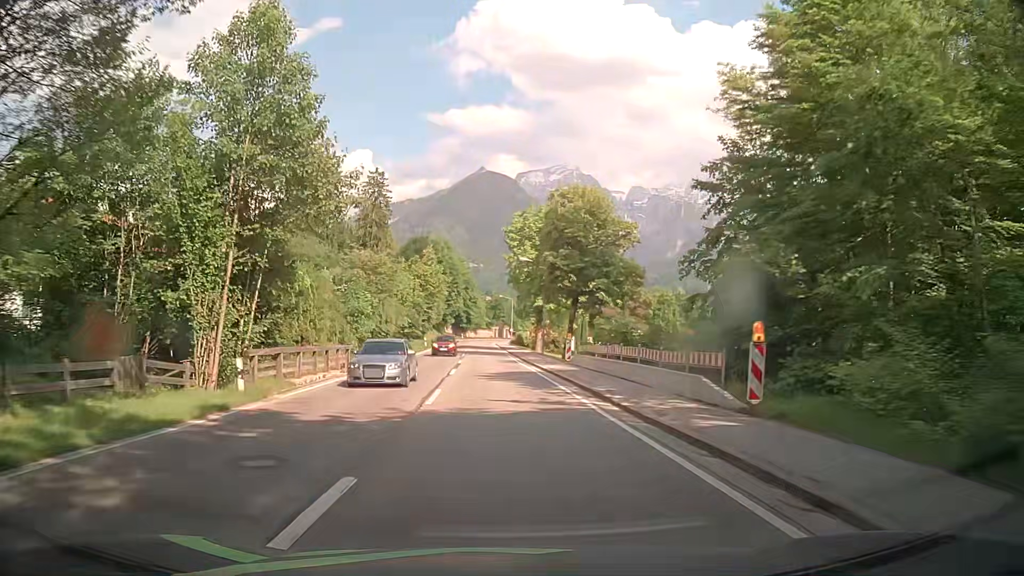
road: secondary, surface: asphalt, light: Day
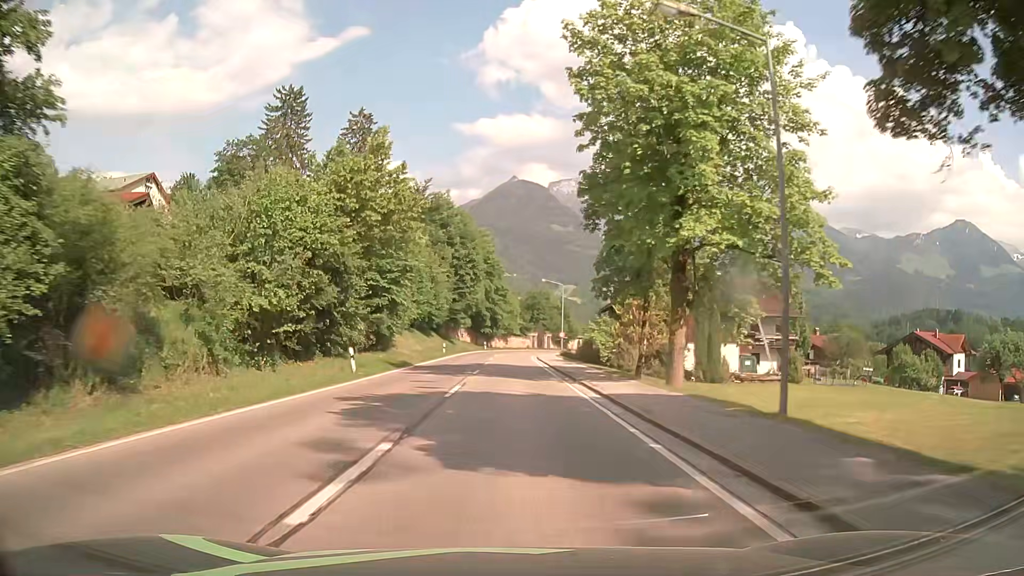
(-1.4, +45.6) m; -3°
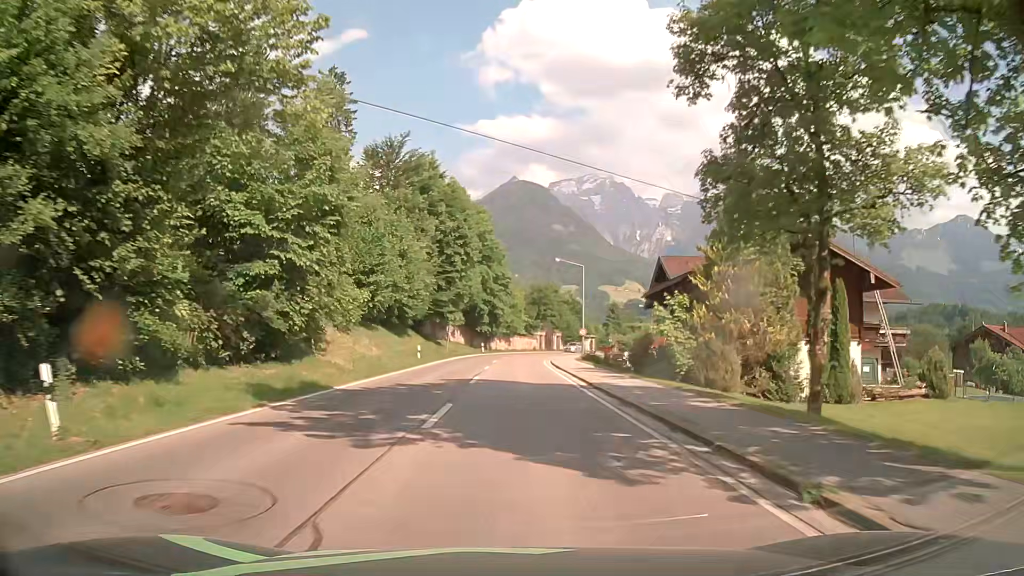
(0.0, +18.2) m; 0°
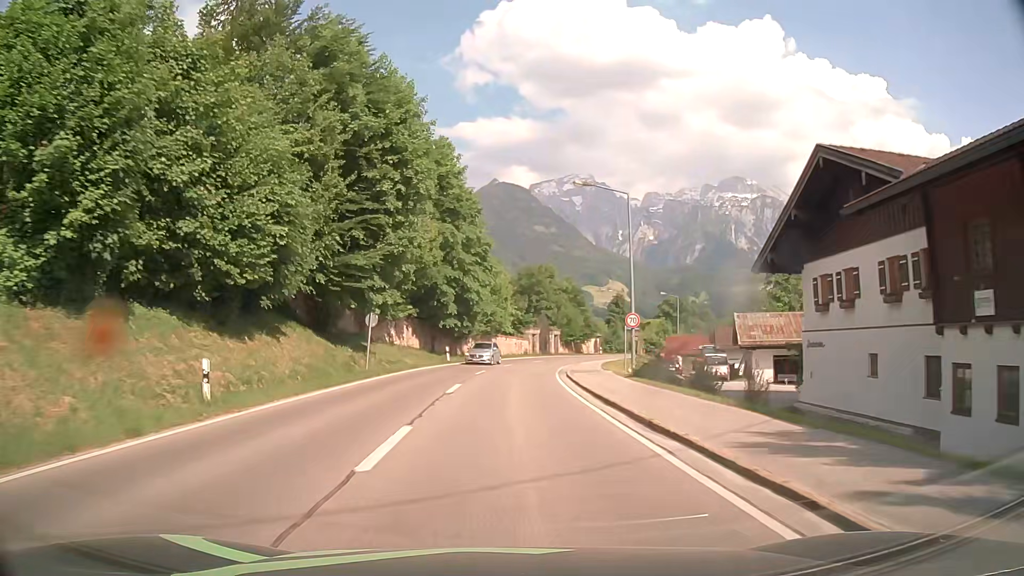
(+0.4, +27.3) m; +2°
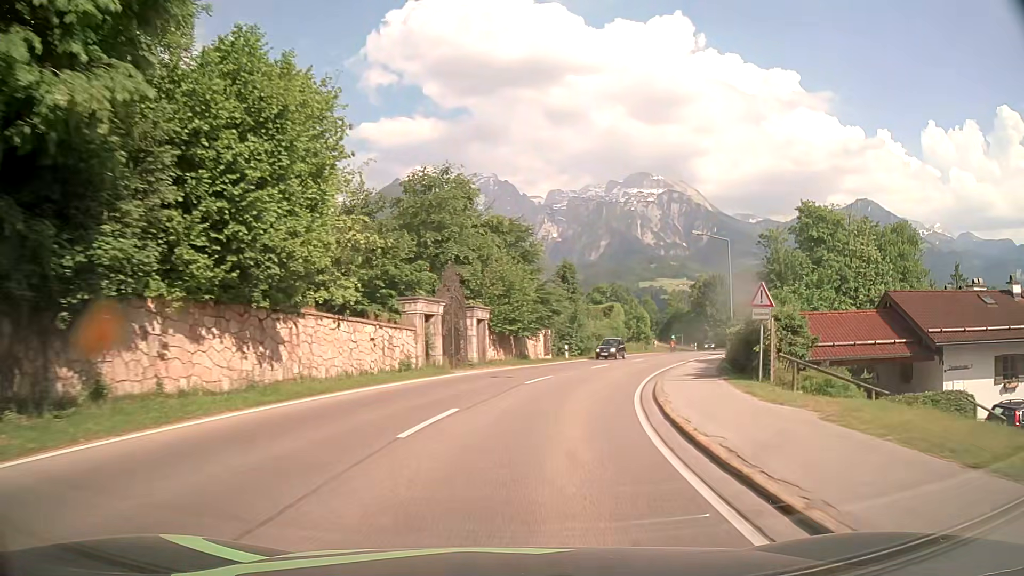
(+2.0, +45.5) m; +8°
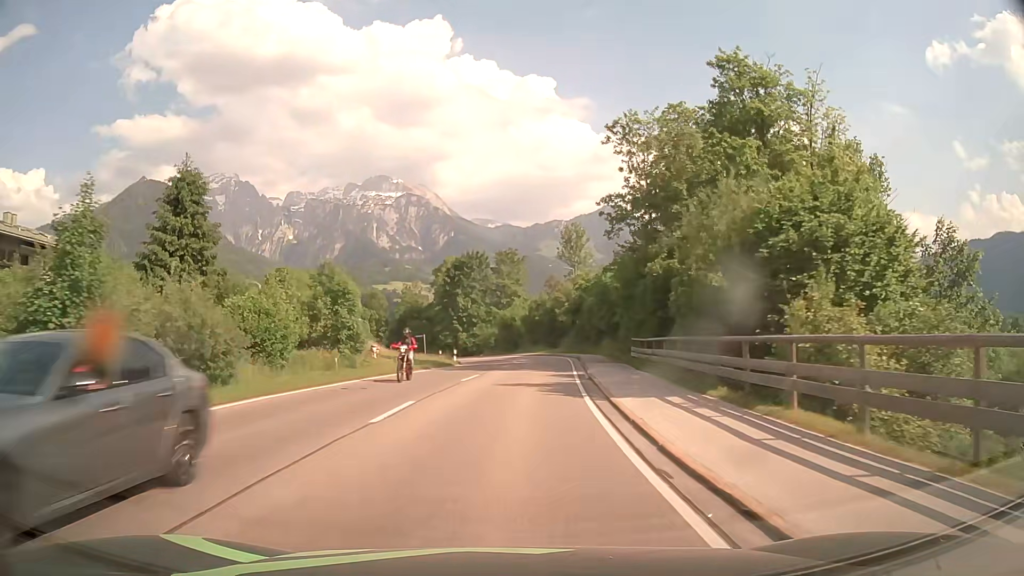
(+10.0, +44.0) m; +22°
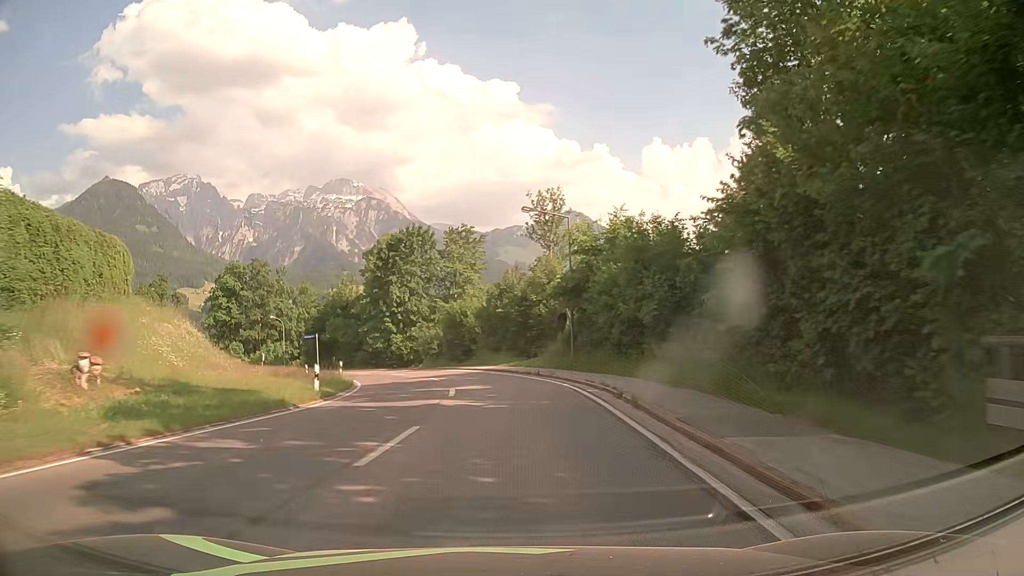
(+1.1, +27.5) m; +4°
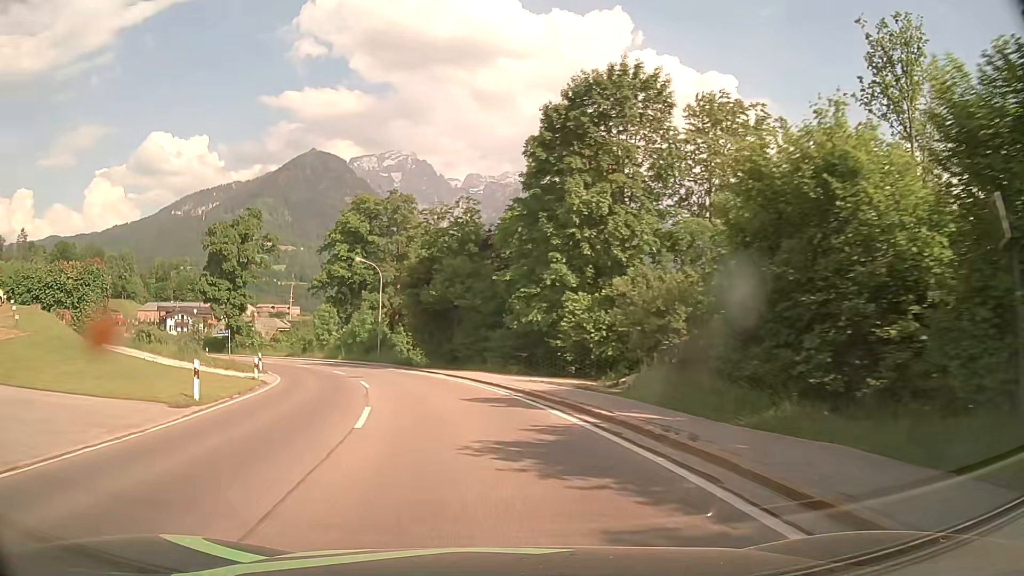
(-4.6, +45.4) m; -17°
(-1, +10) (-2, +20) (-5, +29) (-8, +39) (-13, +48) (-18, +56) (-24, +64) (-31, +72) (-38, +79) (-45, +86) m
